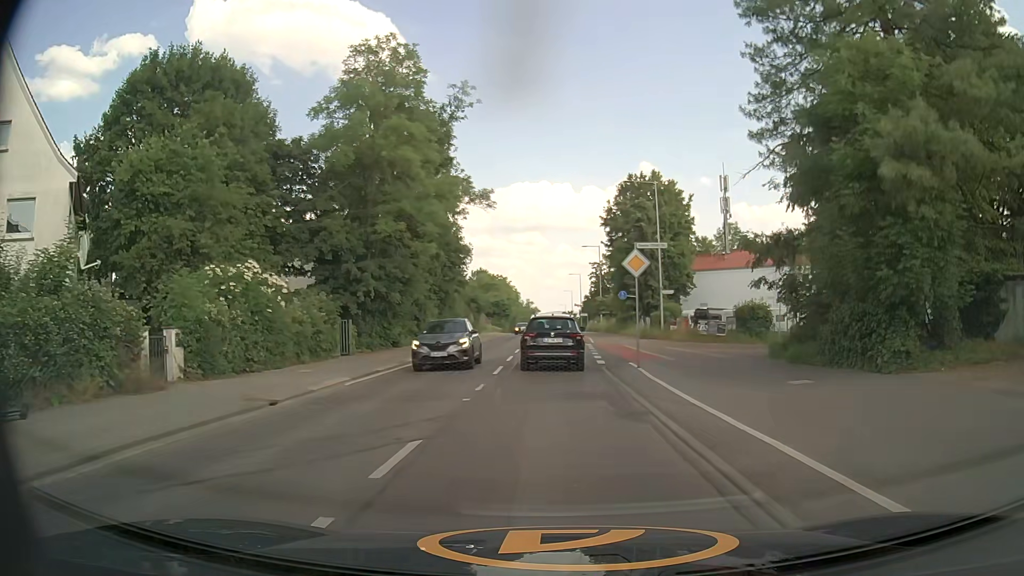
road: secondary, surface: asphalt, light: Day
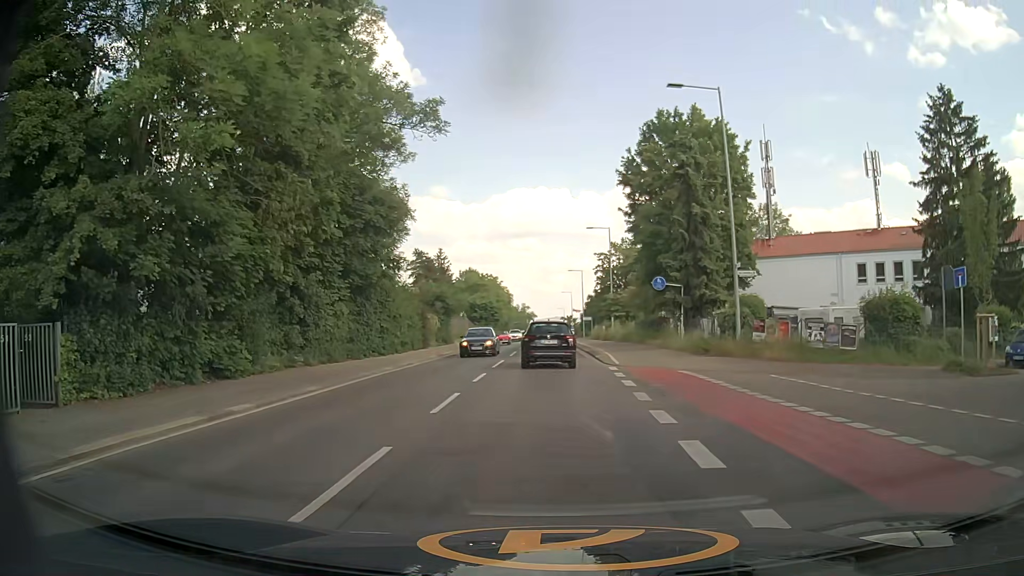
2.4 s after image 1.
(+0.2, +19.3) m; 0°
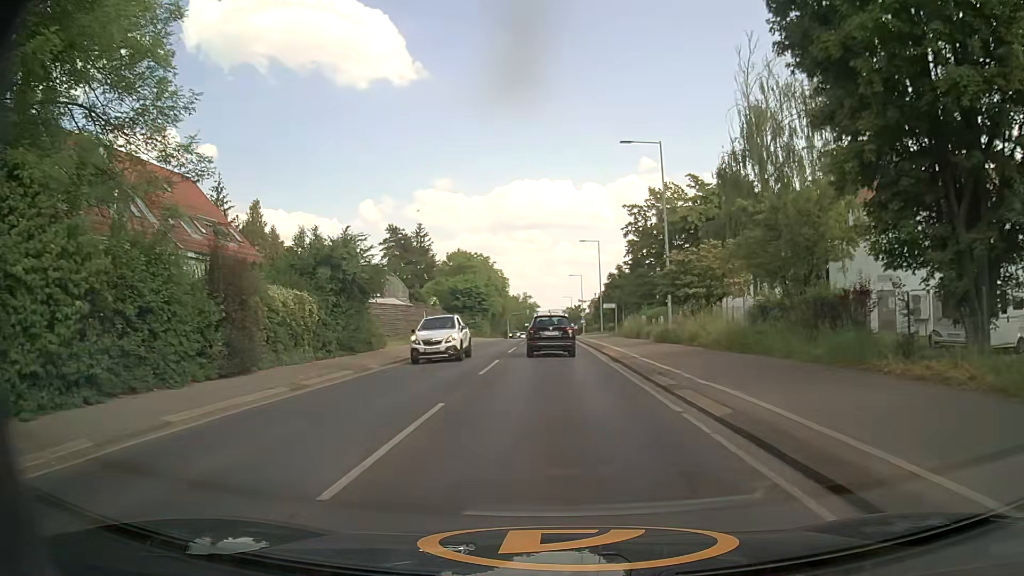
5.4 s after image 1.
(-0.1, +27.6) m; 0°
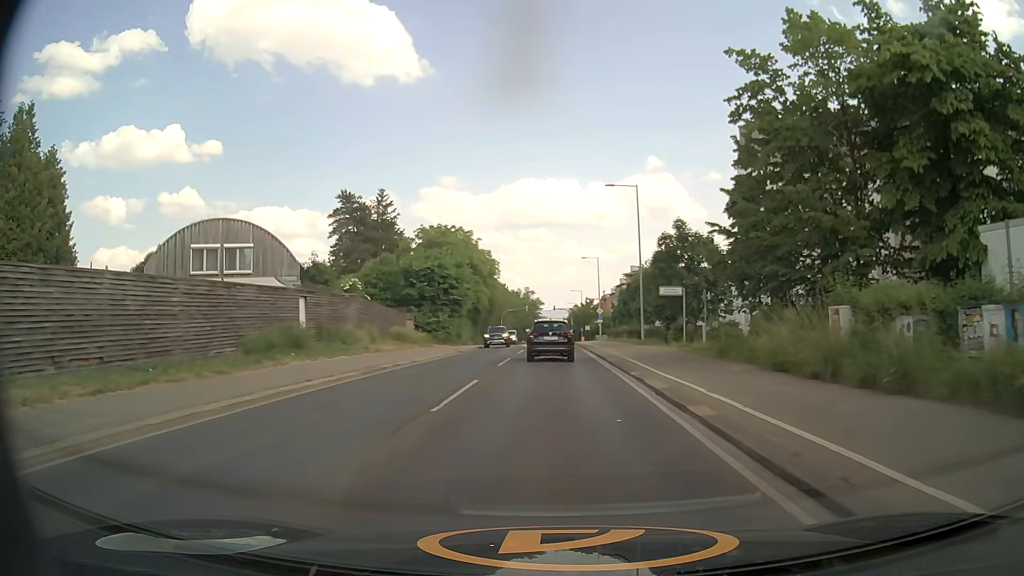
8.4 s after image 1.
(-0.1, +30.6) m; 0°
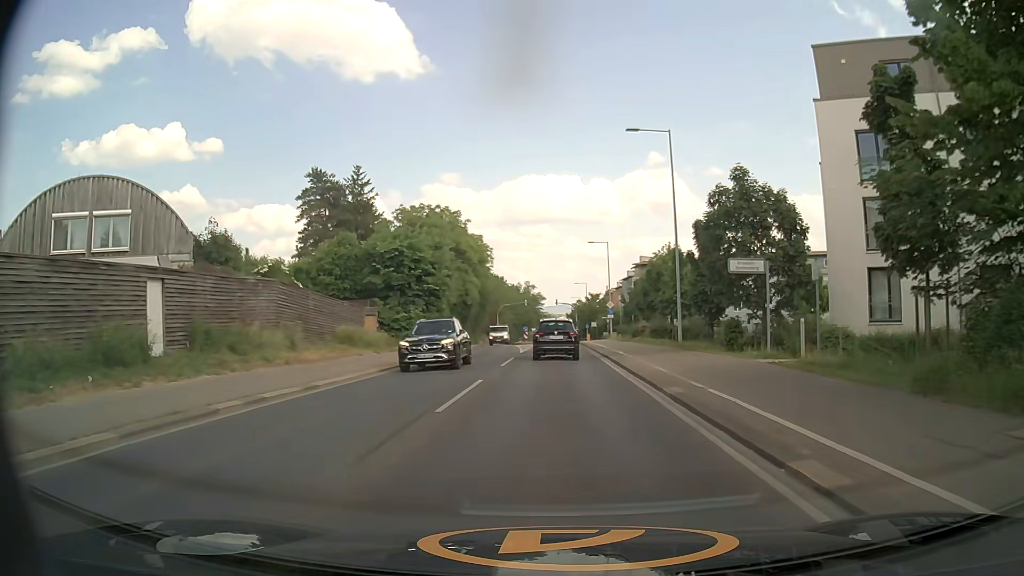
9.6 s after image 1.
(-0.1, +12.2) m; 0°
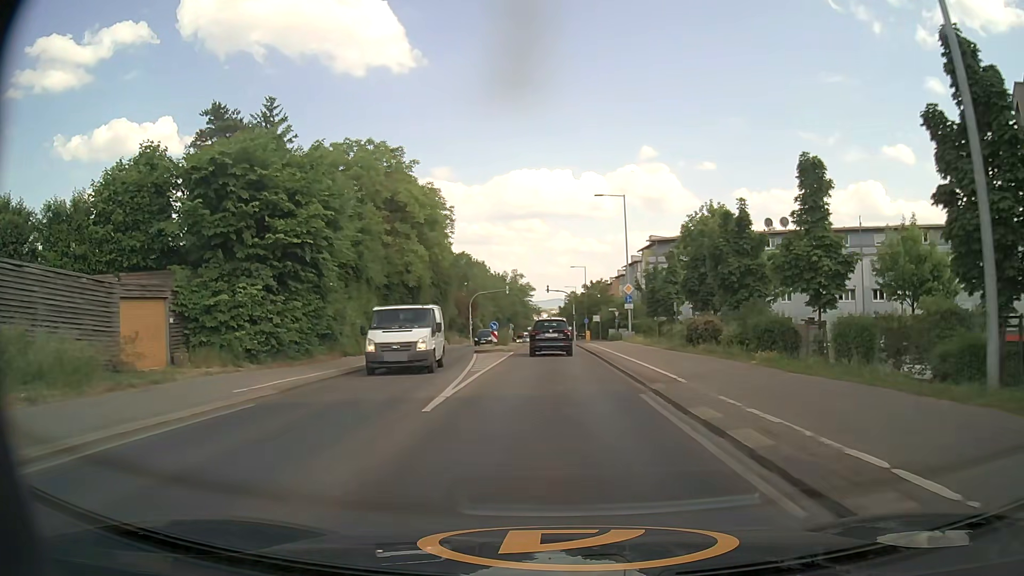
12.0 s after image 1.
(+0.1, +23.9) m; +1°
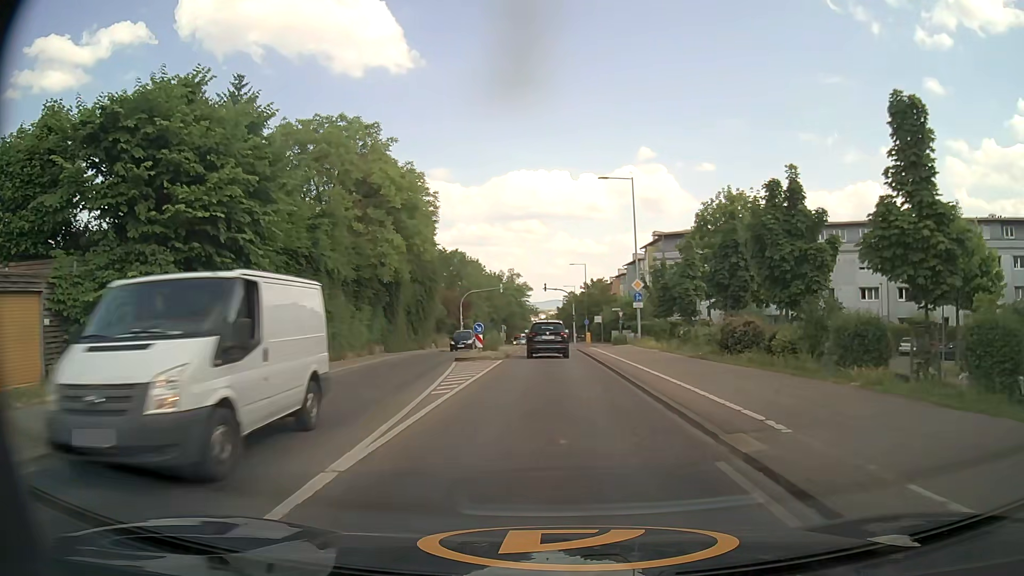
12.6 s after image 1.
(0.0, +6.1) m; 0°
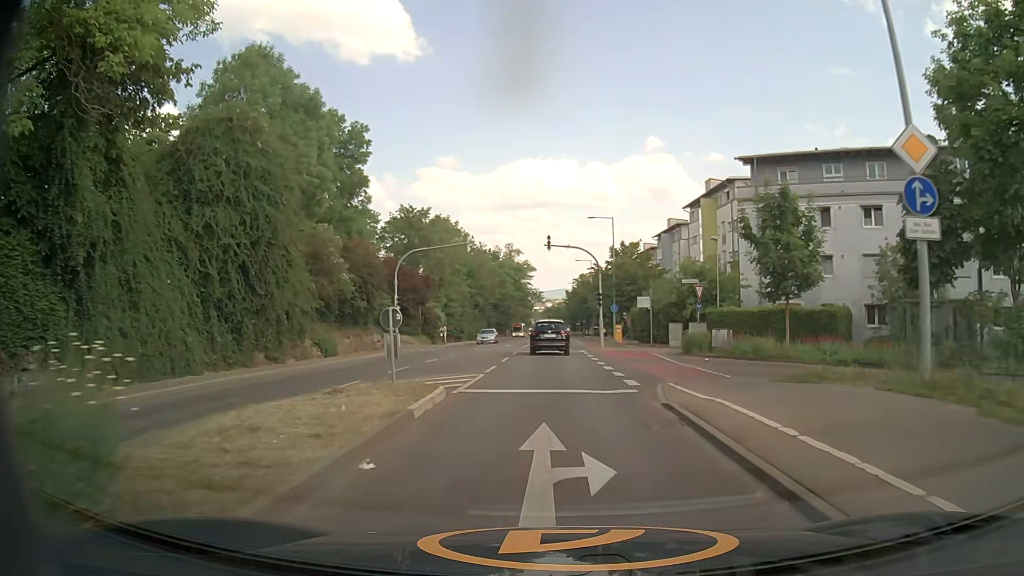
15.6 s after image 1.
(0.0, +31.9) m; -1°
(0, +10) (0, +20) (0, +30) (0, +40) (0, +50) (0, +60) (0, +70) (0, +80) (0, +90) (0, +100) m
